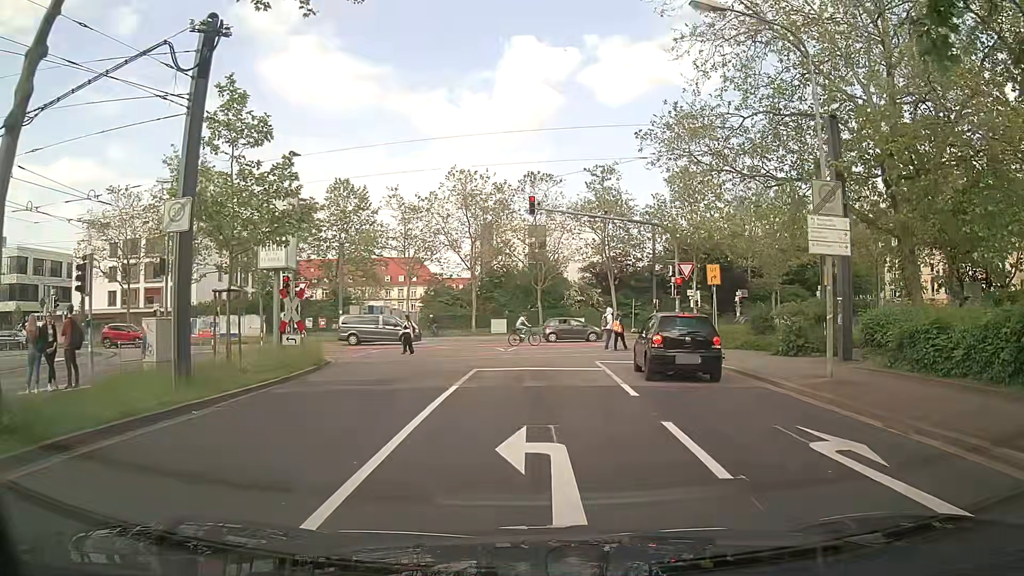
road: tertiary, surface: asphalt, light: Day
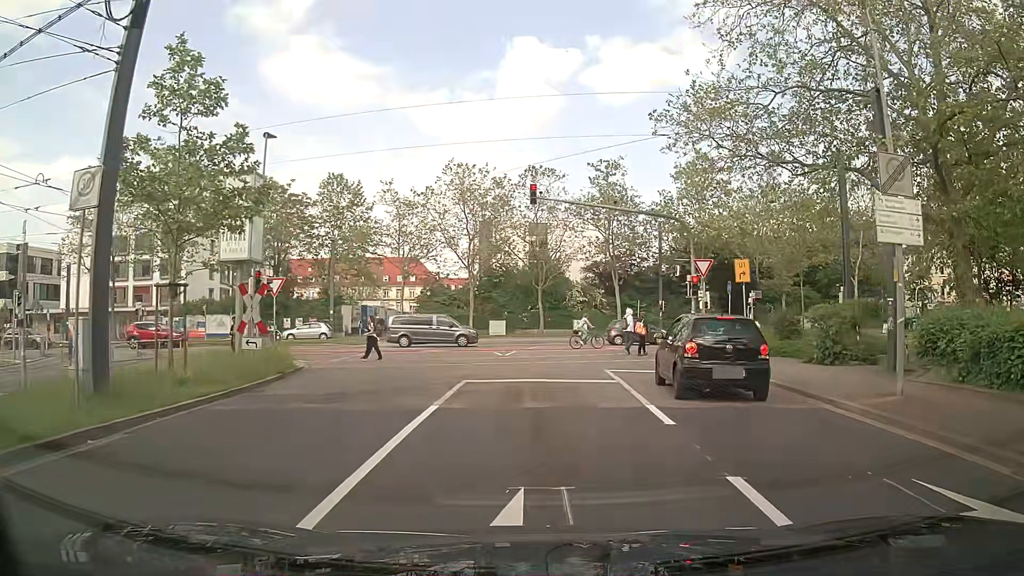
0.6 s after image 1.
(0.0, +2.9) m; +2°
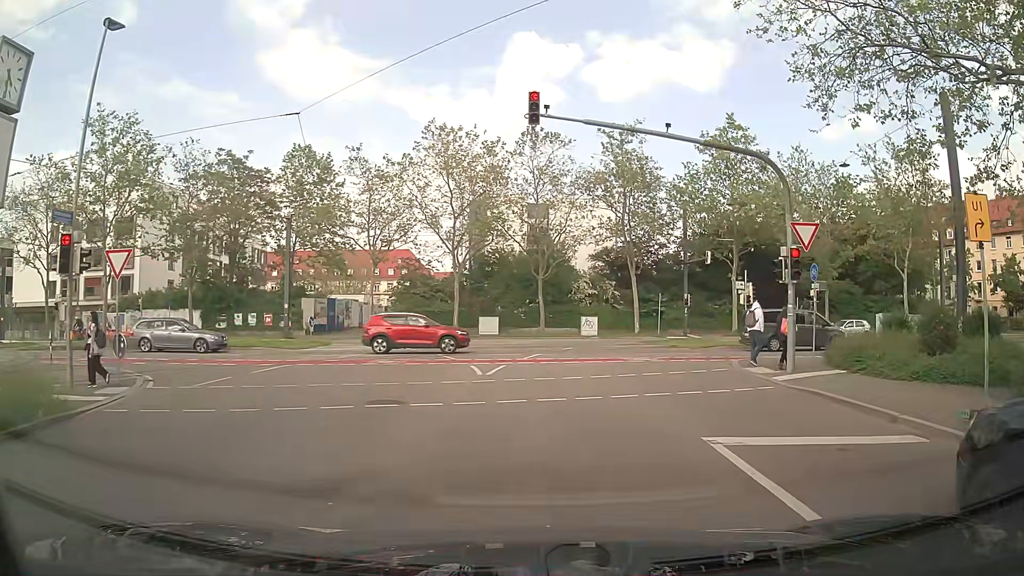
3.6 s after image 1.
(-0.6, +10.4) m; -1°
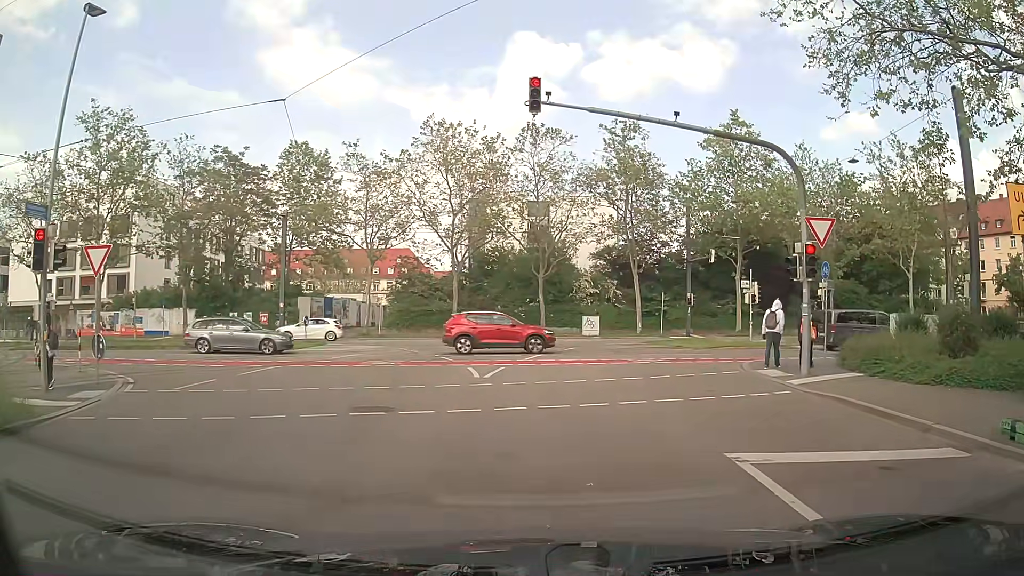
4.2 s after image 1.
(0.0, +0.9) m; -1°
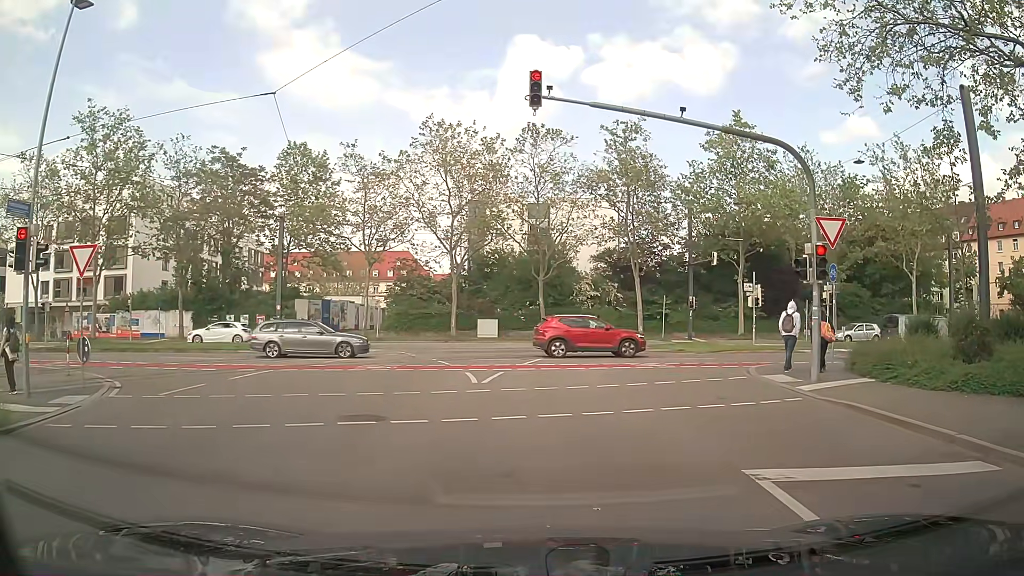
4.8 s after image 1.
(0.0, +0.6) m; 0°
